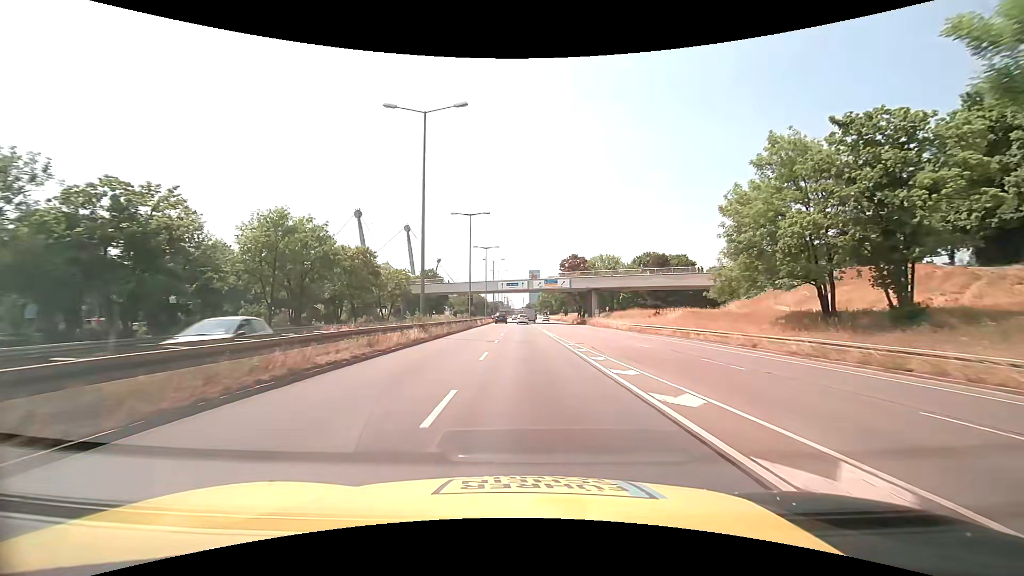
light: Day
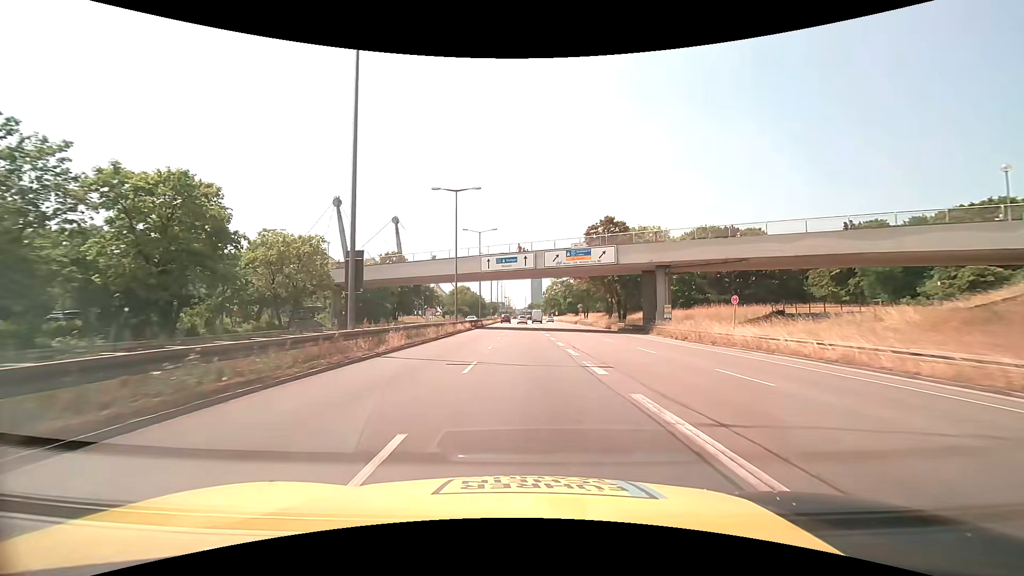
(-0.1, +39.2) m; 0°
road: trunk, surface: asphalt
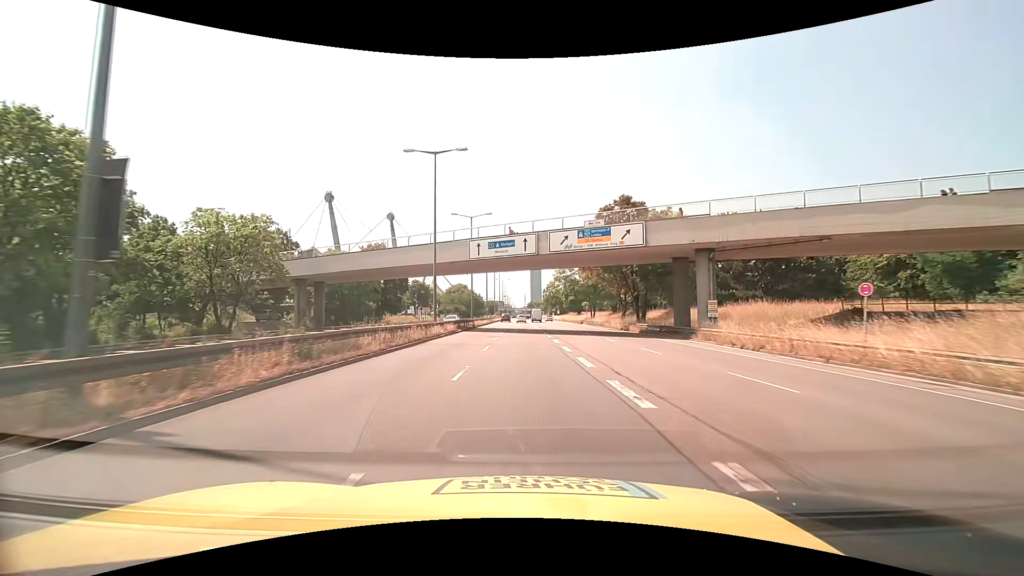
(0.0, +9.8) m; 0°
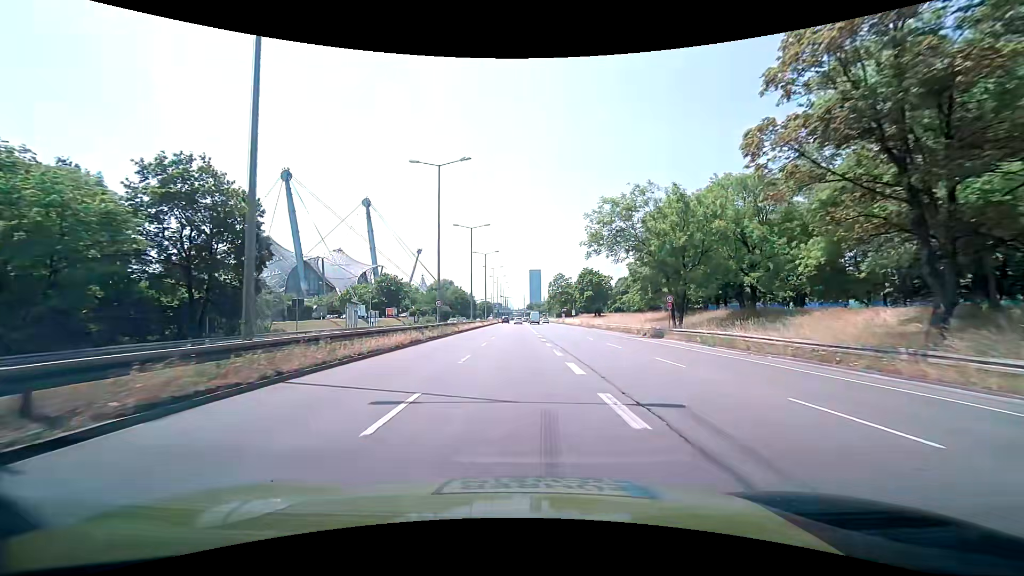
(+0.1, +48.7) m; 0°
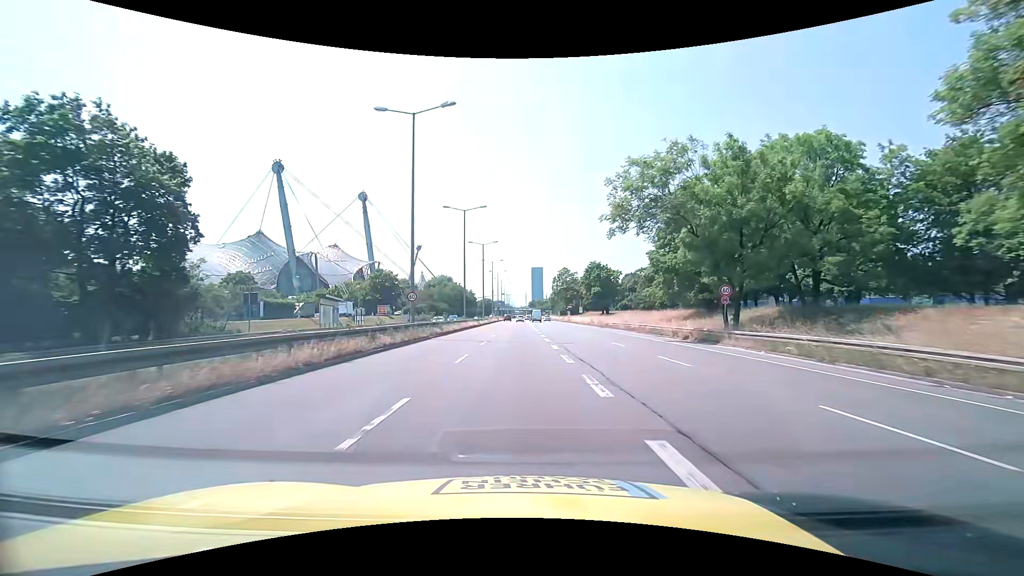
(+0.1, +9.7) m; 0°
(0, +10) (0, +20) (0, +30) (0, +40) (0, +50) (0, +60) (0, +70) (0, +80) (0, +90) (-1, +100) m
